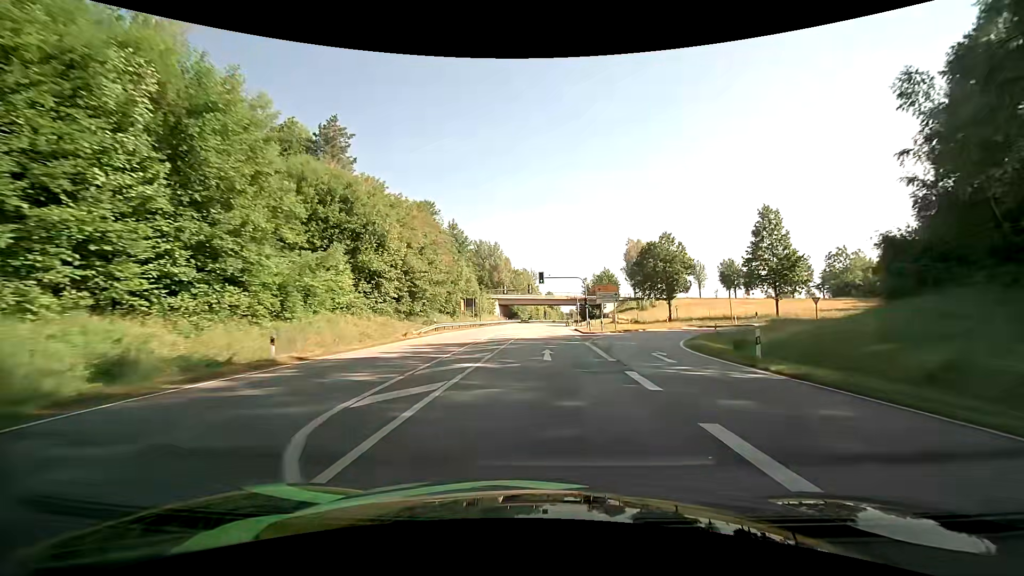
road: primary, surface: asphalt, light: Day
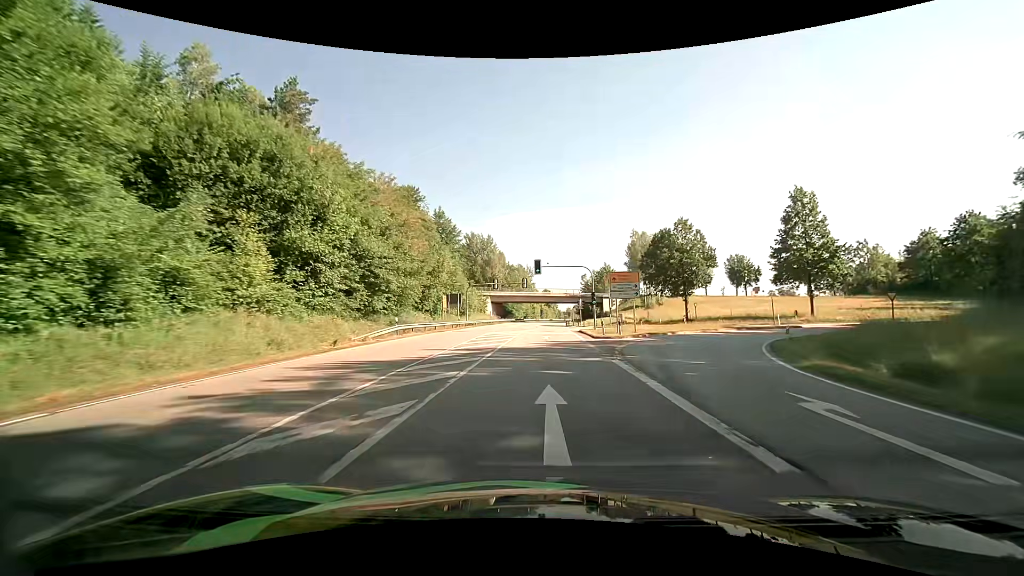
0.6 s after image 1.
(+0.1, +10.9) m; 0°
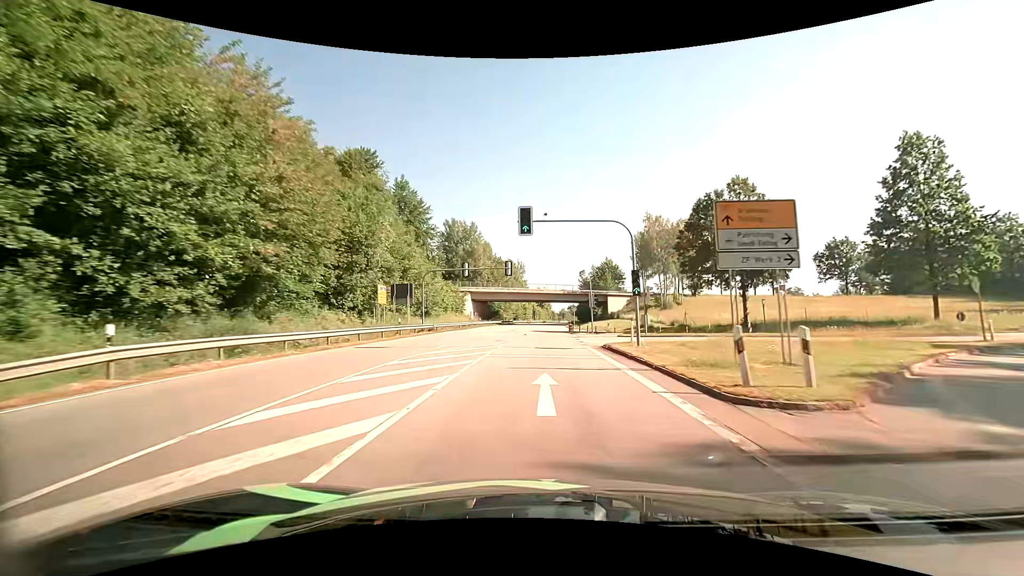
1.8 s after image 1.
(+0.3, +21.8) m; +1°
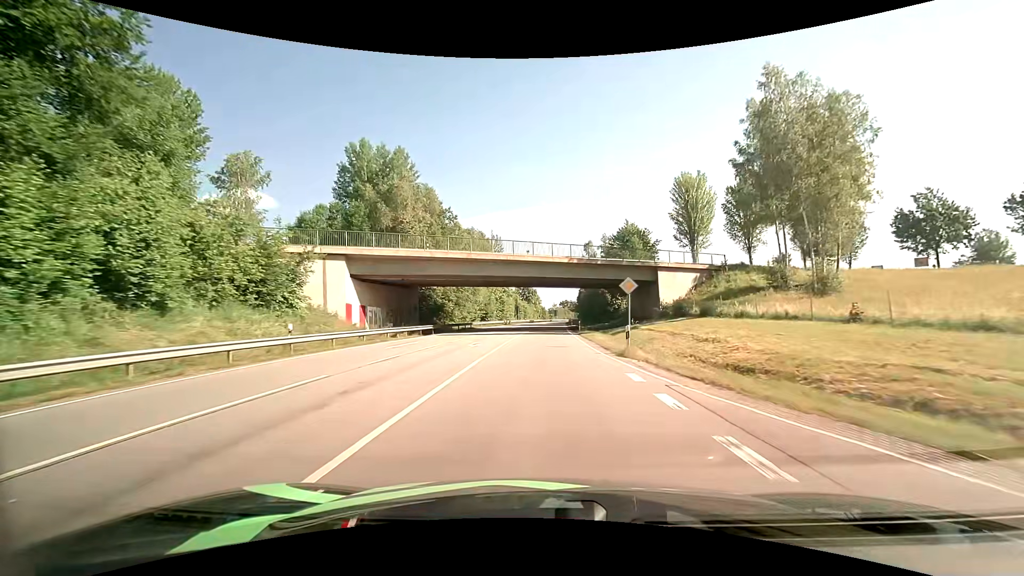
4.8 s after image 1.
(+0.9, +55.0) m; +1°
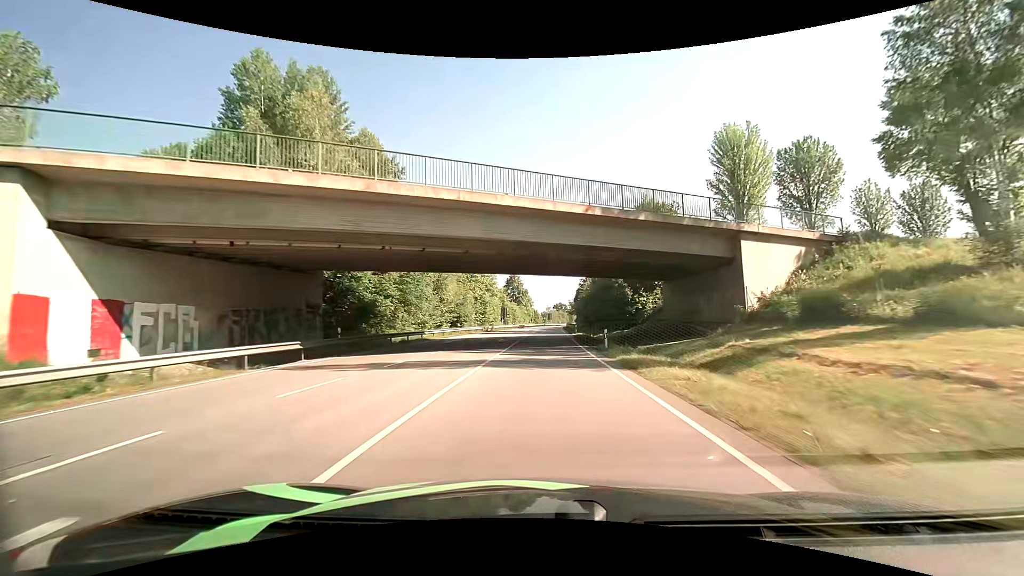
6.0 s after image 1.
(+0.2, +23.7) m; +1°
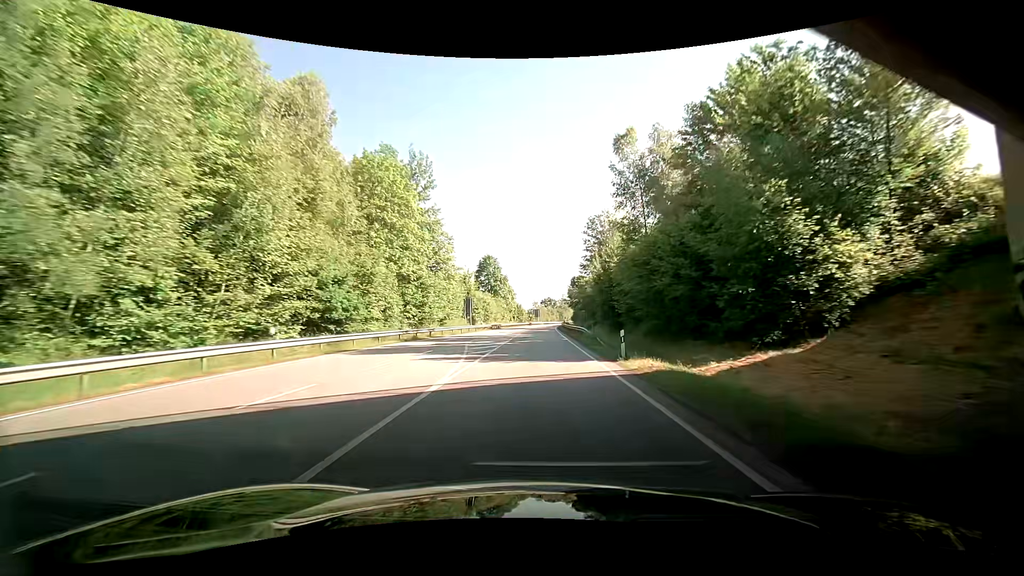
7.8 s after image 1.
(+0.6, +38.1) m; +1°
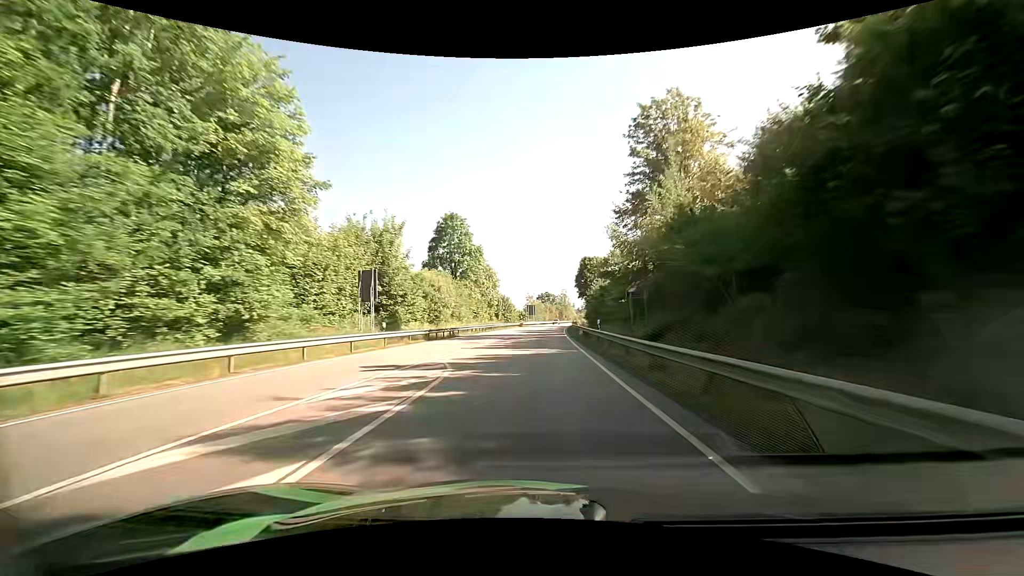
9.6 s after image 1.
(+0.2, +41.2) m; +1°
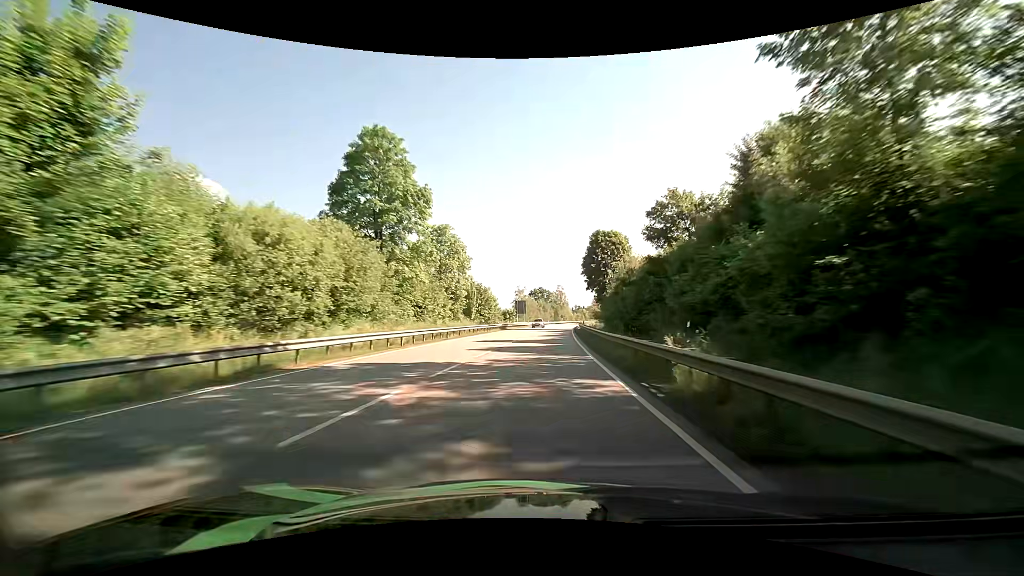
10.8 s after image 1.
(+0.1, +28.7) m; +1°
(0, +10) (0, +20) (0, +30) (+1, +40) (+1, +50) (+2, +60) (+2, +70) (+3, +80) (+4, +90) (+5, +100) m
